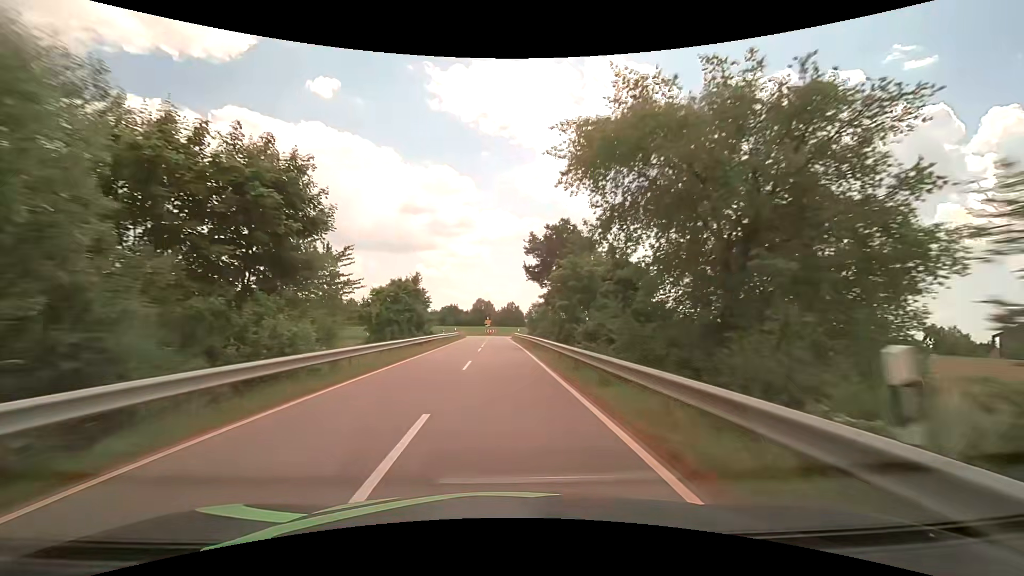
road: tertiary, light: Day
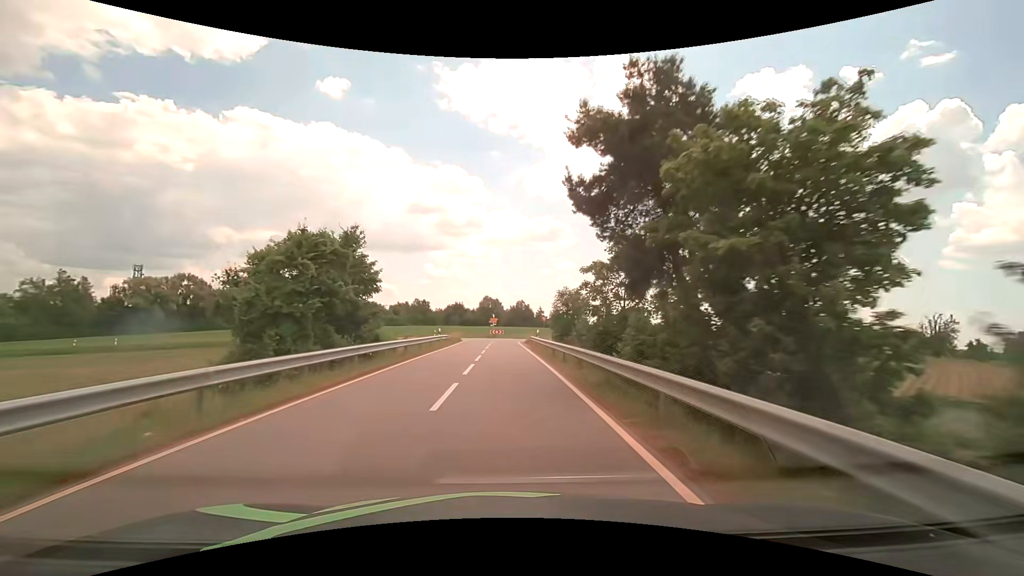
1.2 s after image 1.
(-0.3, +19.6) m; -1°
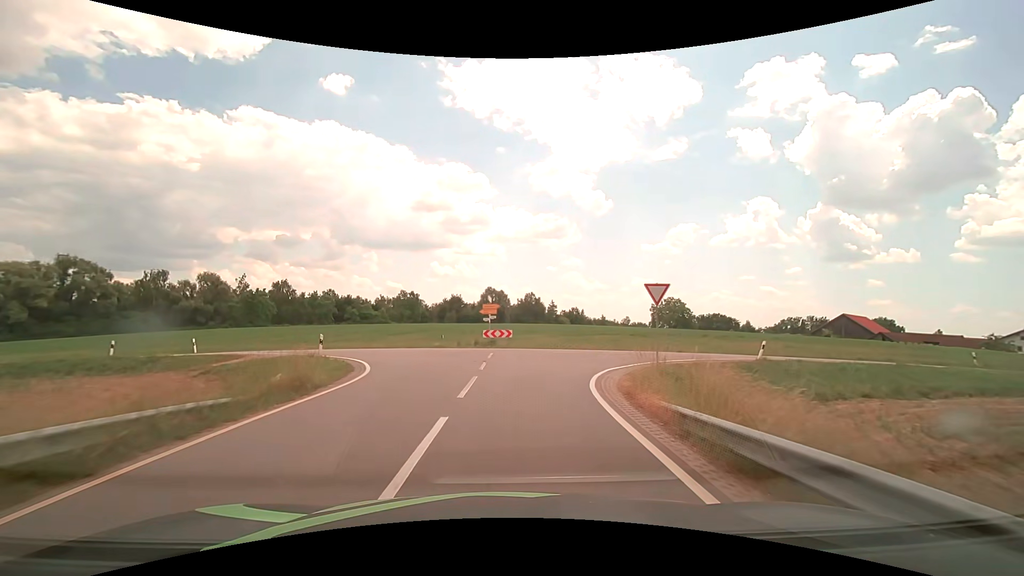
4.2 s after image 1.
(-0.4, +40.1) m; -1°
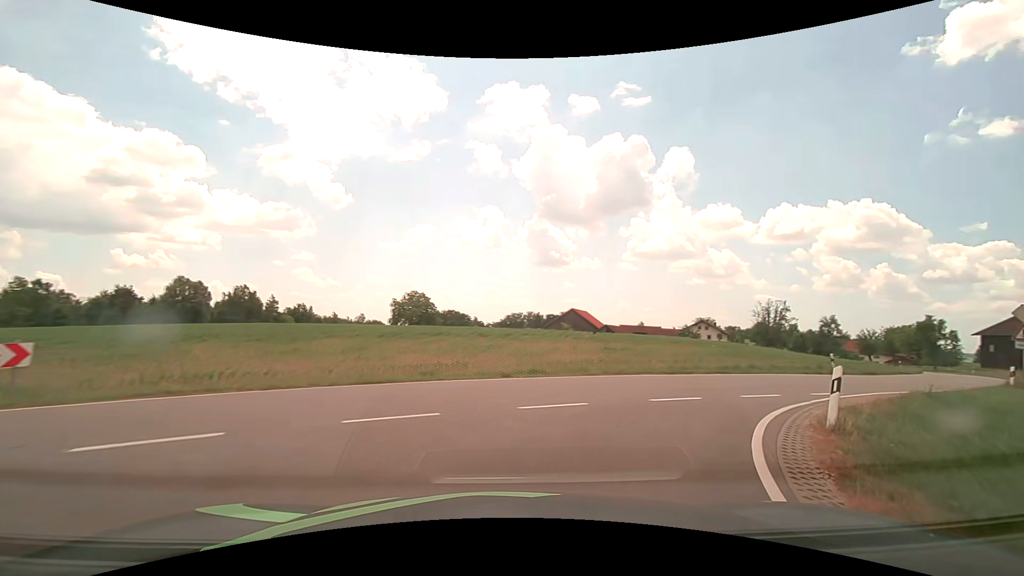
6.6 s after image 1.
(+2.7, +19.7) m; +28°
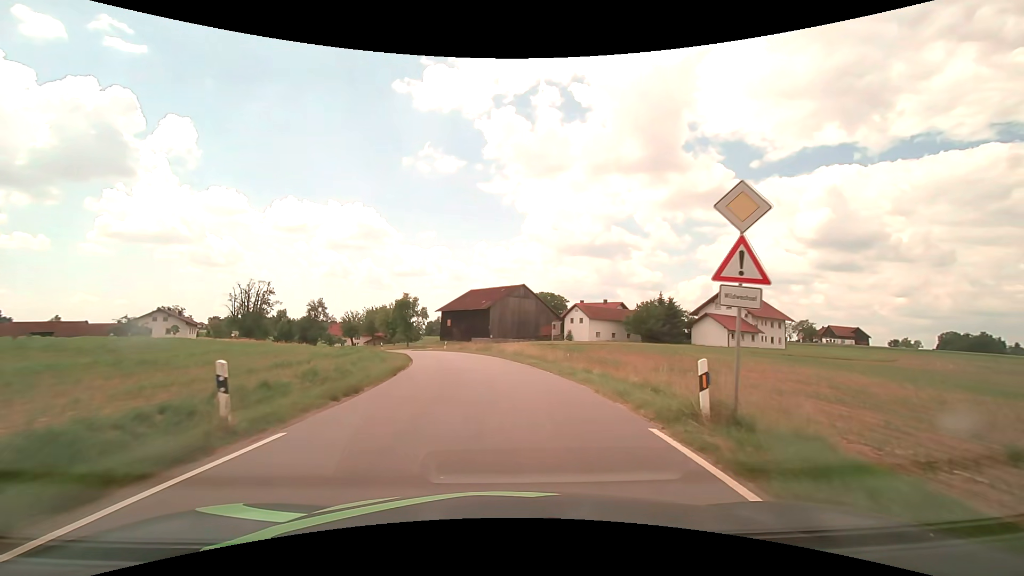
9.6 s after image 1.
(+13.6, +20.4) m; +55°
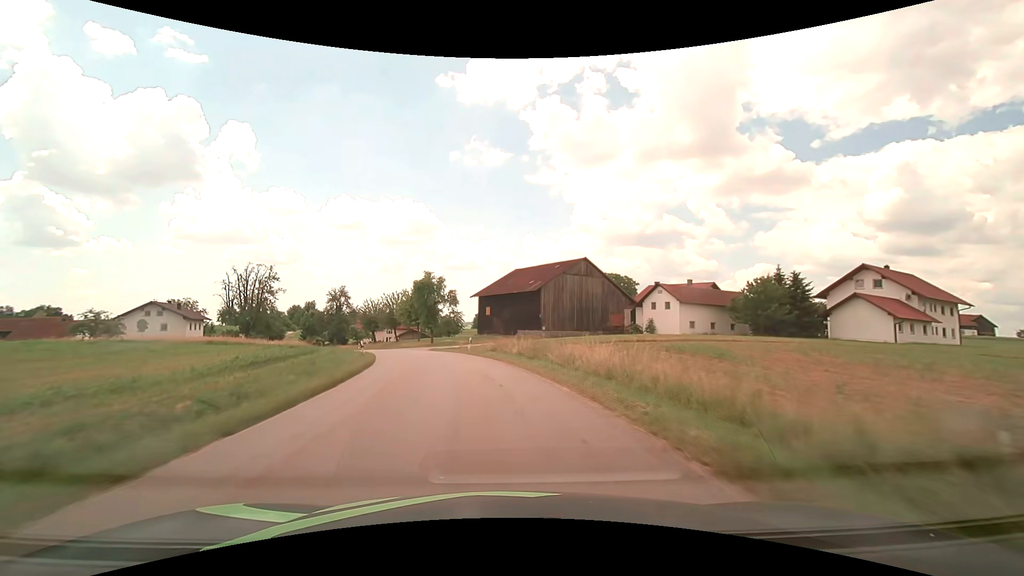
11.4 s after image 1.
(-0.6, +23.3) m; -5°
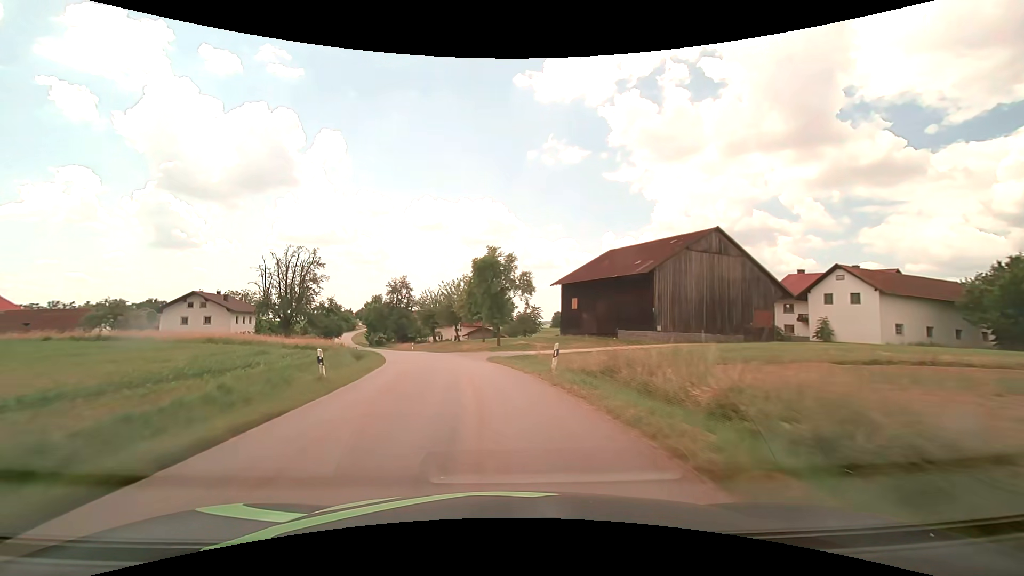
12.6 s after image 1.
(-1.5, +18.8) m; -9°
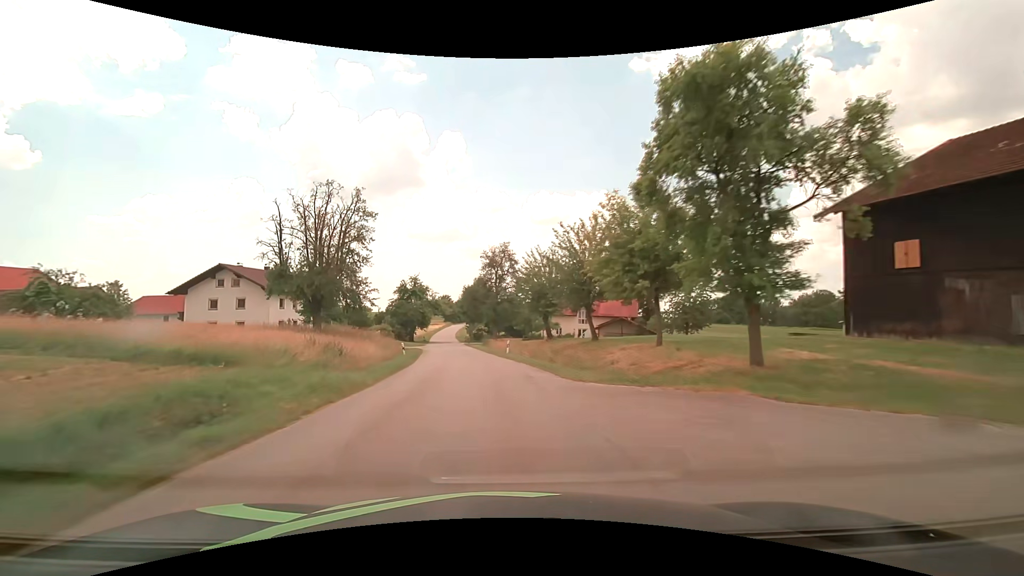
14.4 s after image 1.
(-3.9, +31.6) m; -13°
(0, +10) (-1, +20) (-2, +30) (-4, +40) (-5, +50) (-6, +60) (-8, +69) (-9, +79) (-11, +89) (-12, +99) m
